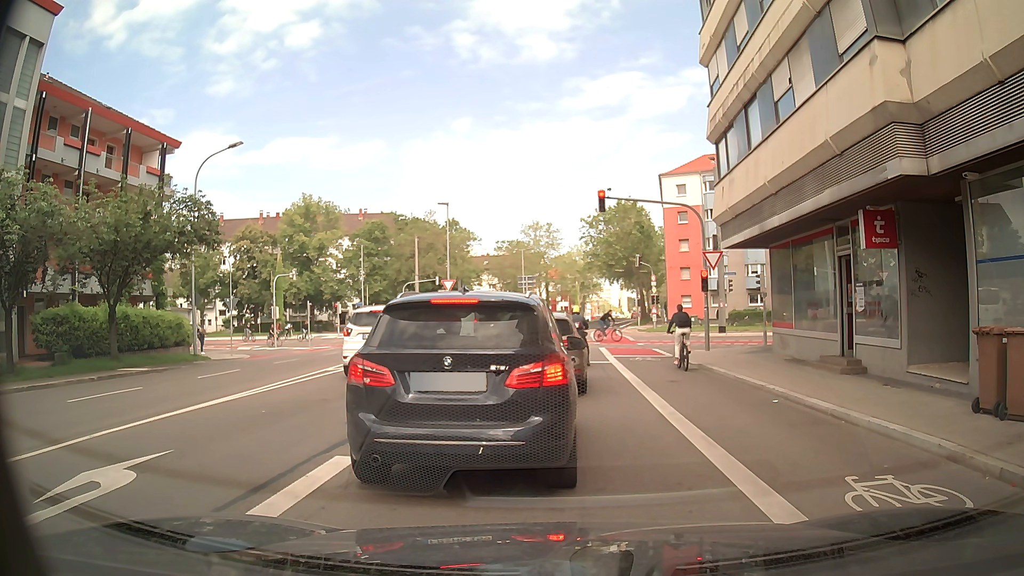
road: secondary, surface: asphalt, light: Day
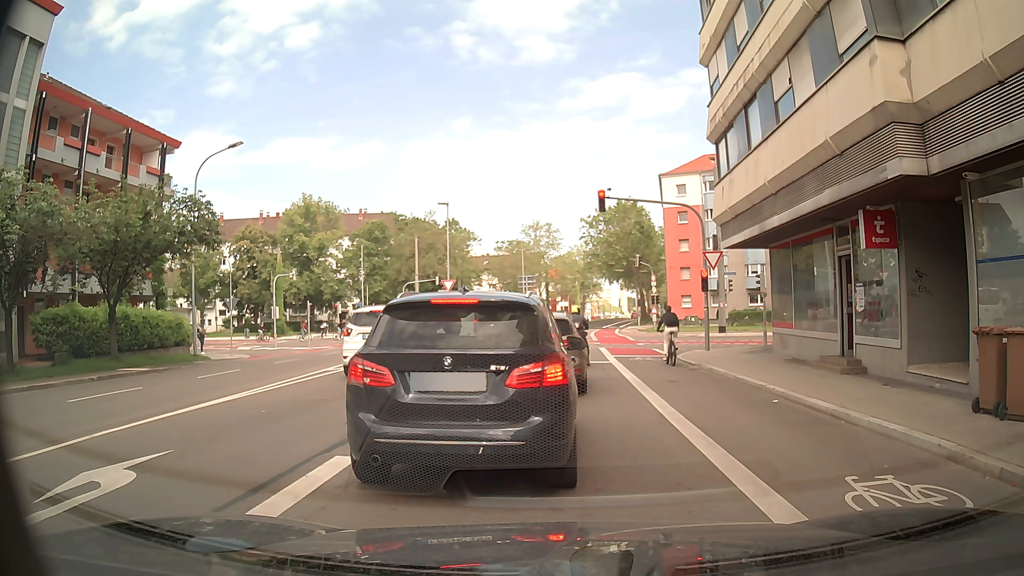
(0.0, 0.0) m; 0°
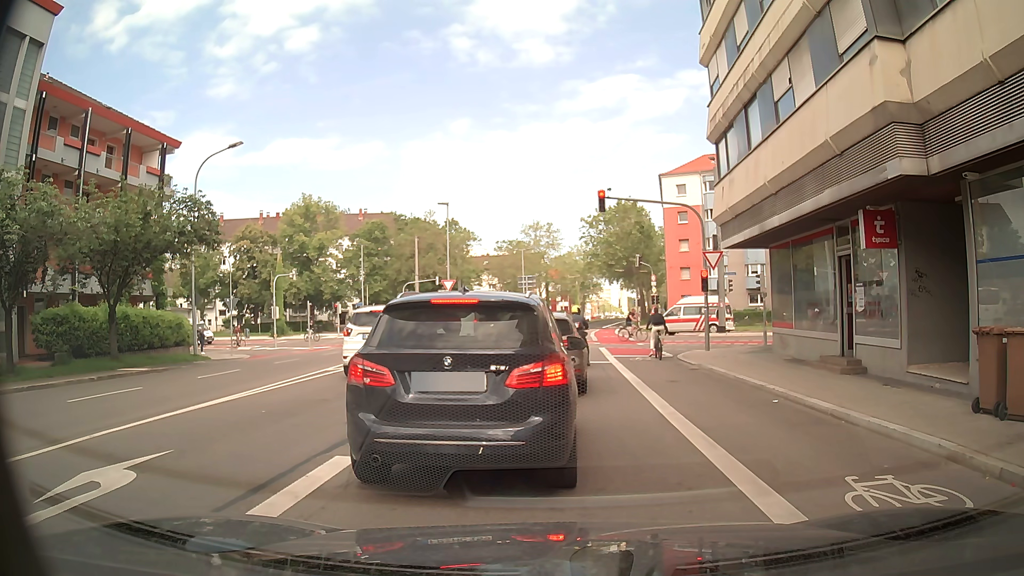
(0.0, 0.0) m; 0°
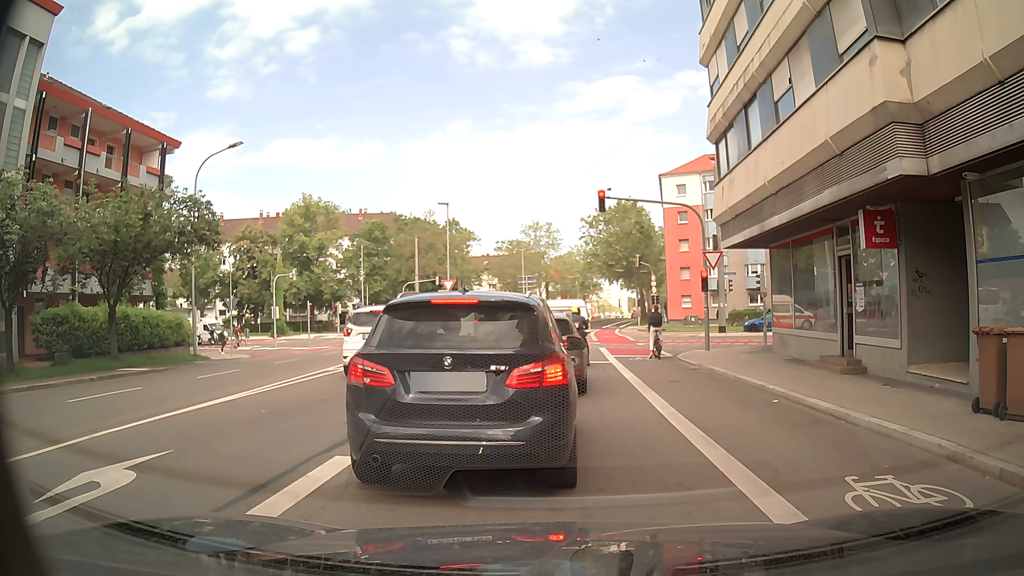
(0.0, 0.0) m; 0°
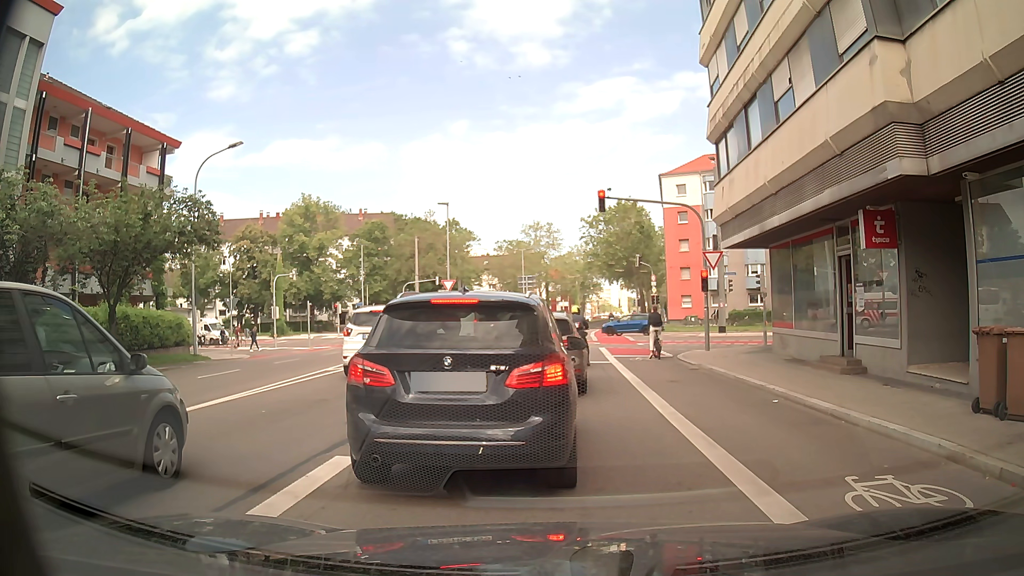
(0.0, 0.0) m; 0°
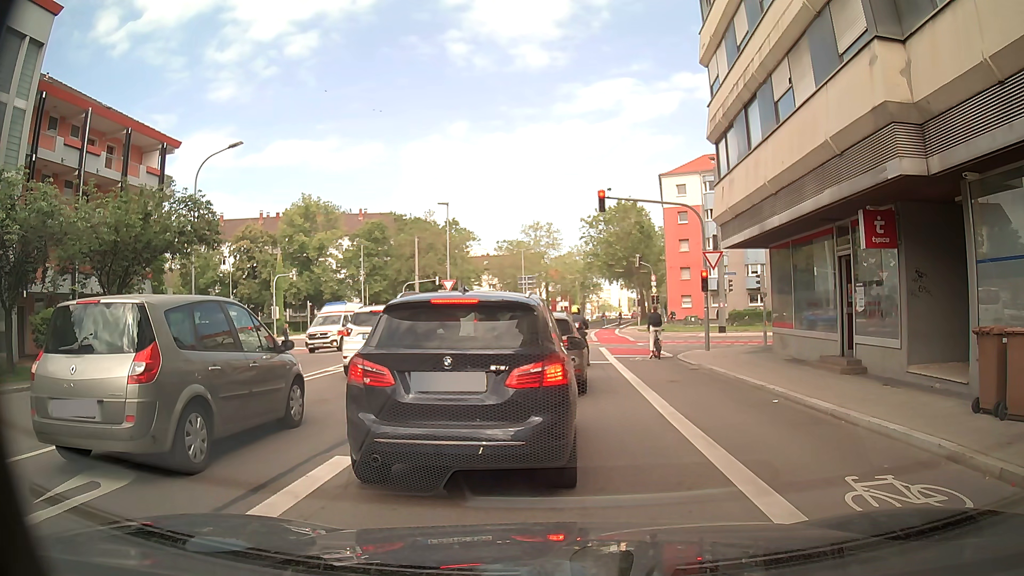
(0.0, 0.0) m; 0°
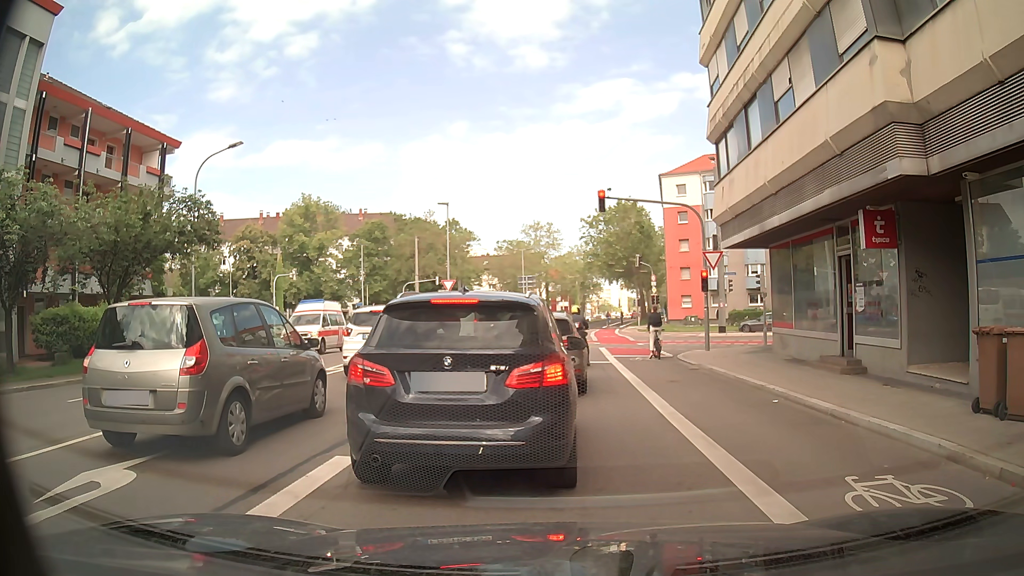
(0.0, 0.0) m; 0°
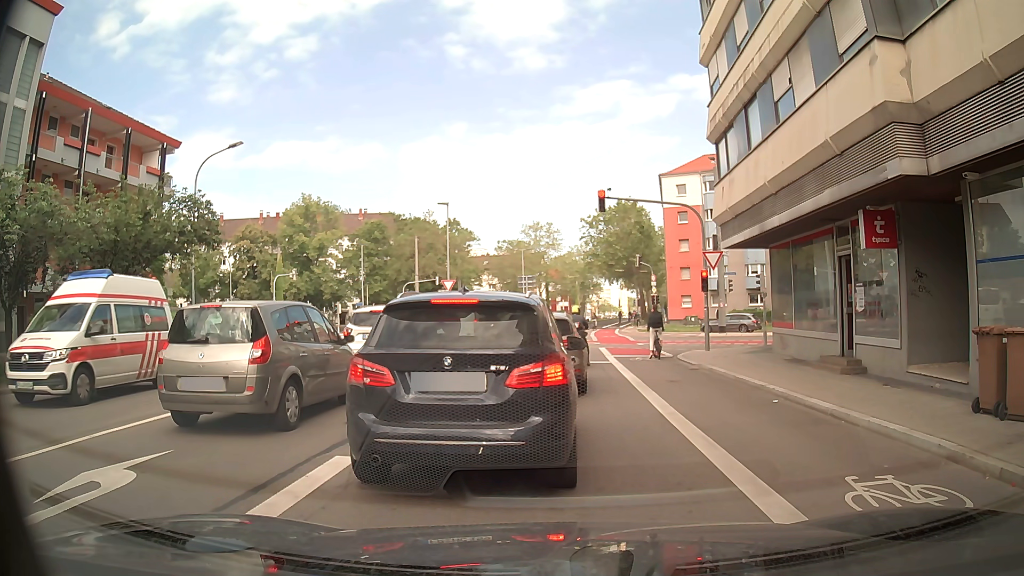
(0.0, 0.0) m; 0°
(+1, +10) (+1, +20) (+2, +30) (+3, +40) (+4, +50) (+6, +60) (+7, +70) (+10, +79) (+12, +89) (+14, +99) m
